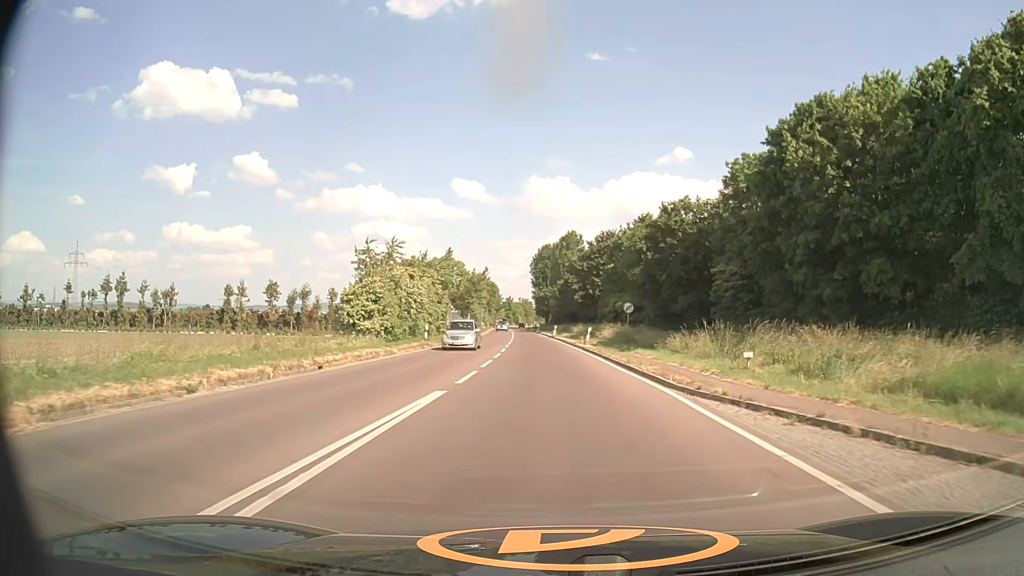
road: secondary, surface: asphalt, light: Day
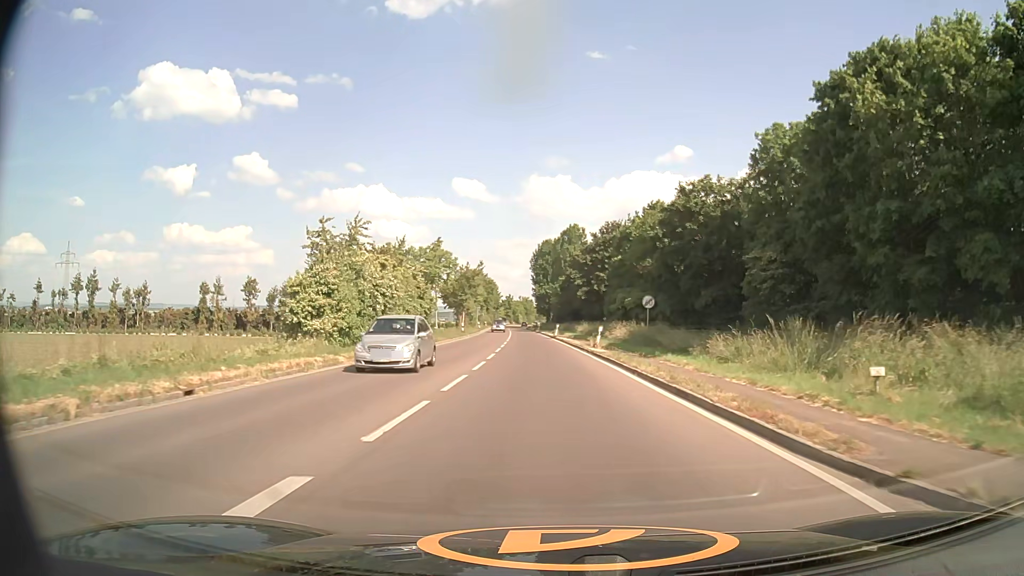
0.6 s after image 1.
(0.0, +8.1) m; 0°
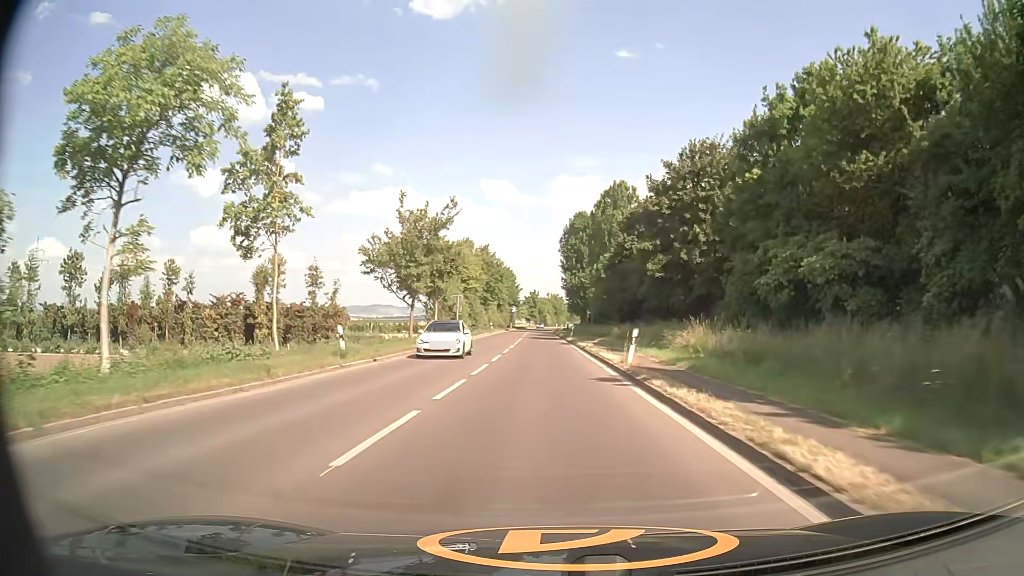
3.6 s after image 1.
(-0.9, +44.3) m; -3°
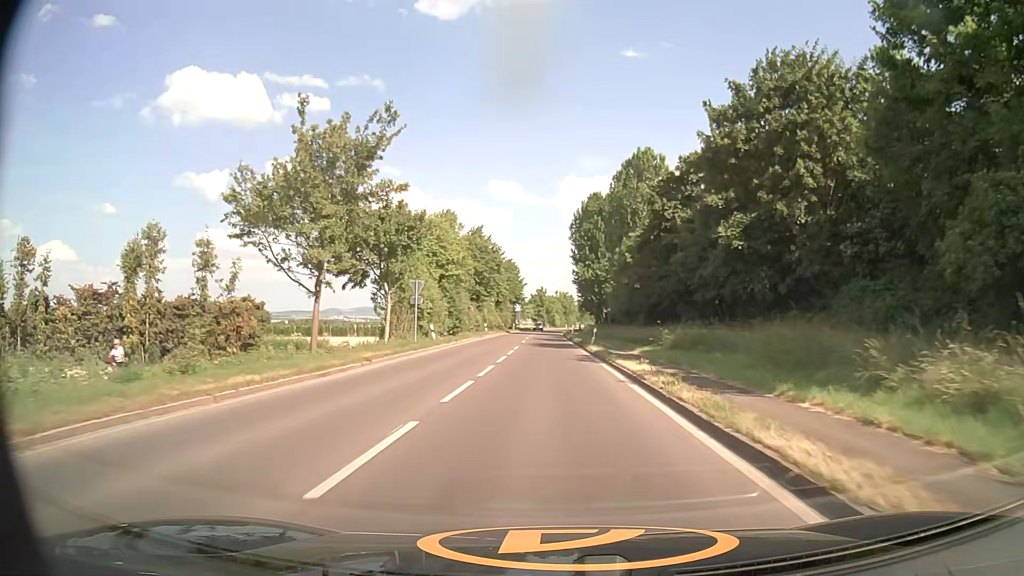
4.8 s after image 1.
(-0.1, +18.9) m; 0°
